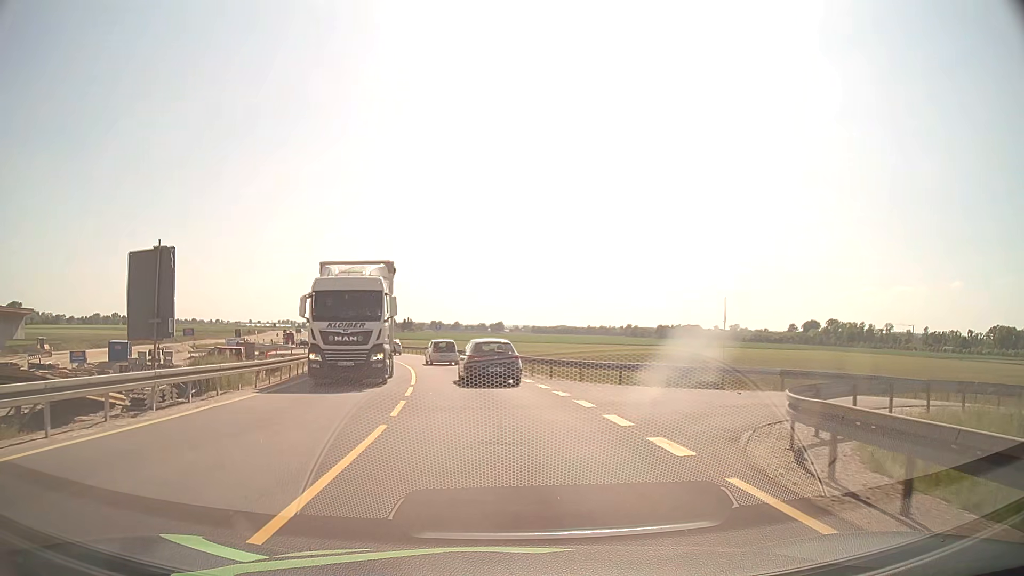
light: Day
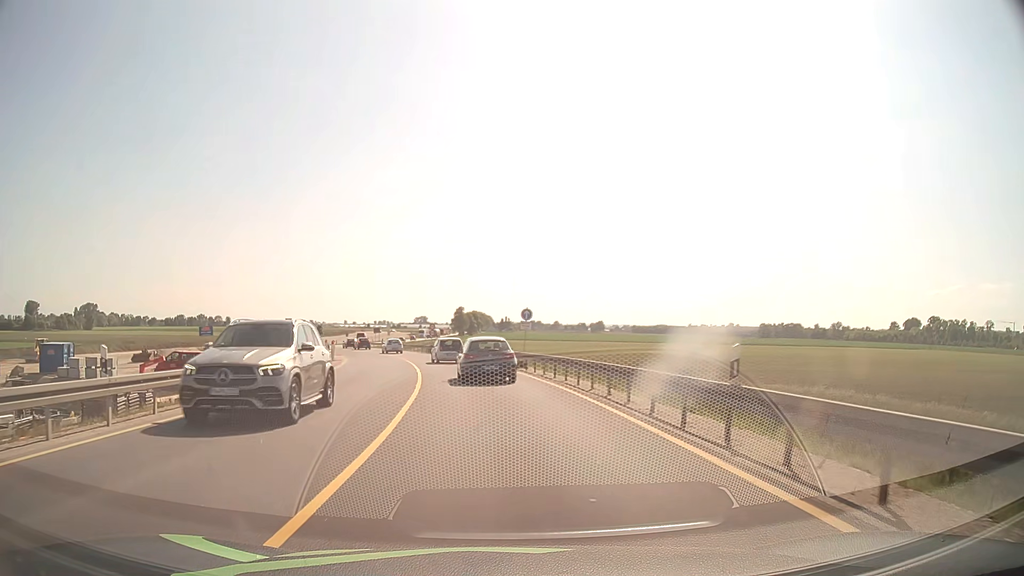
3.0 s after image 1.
(-1.8, +27.1) m; -8°
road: unclassified
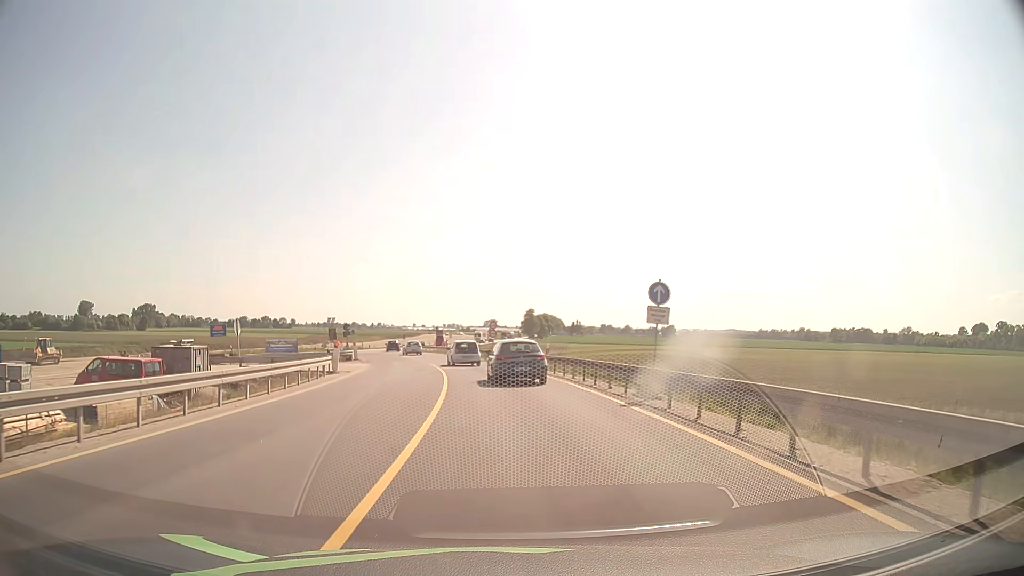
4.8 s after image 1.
(-1.0, +16.5) m; -6°
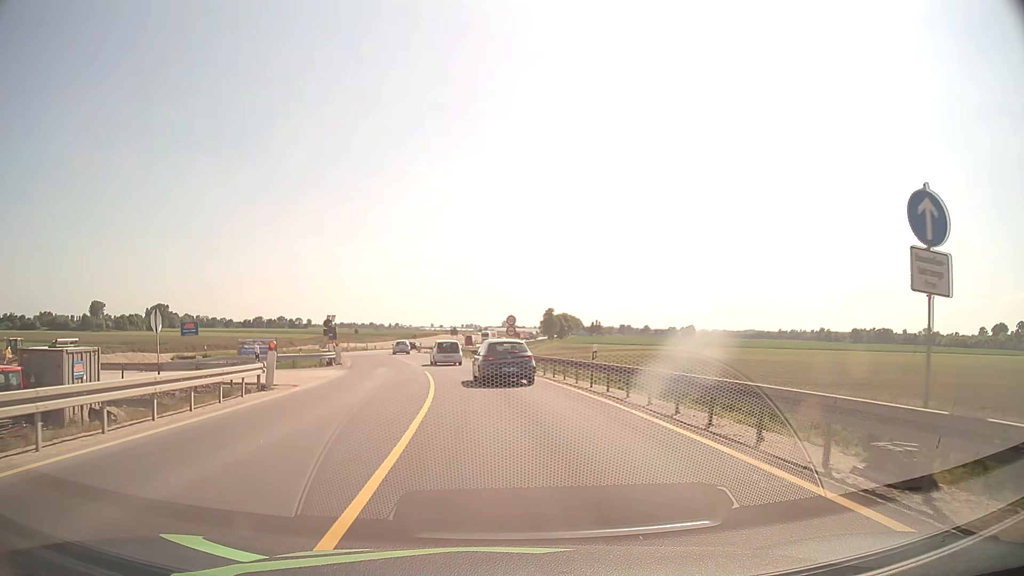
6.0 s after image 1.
(-0.1, +11.2) m; -1°
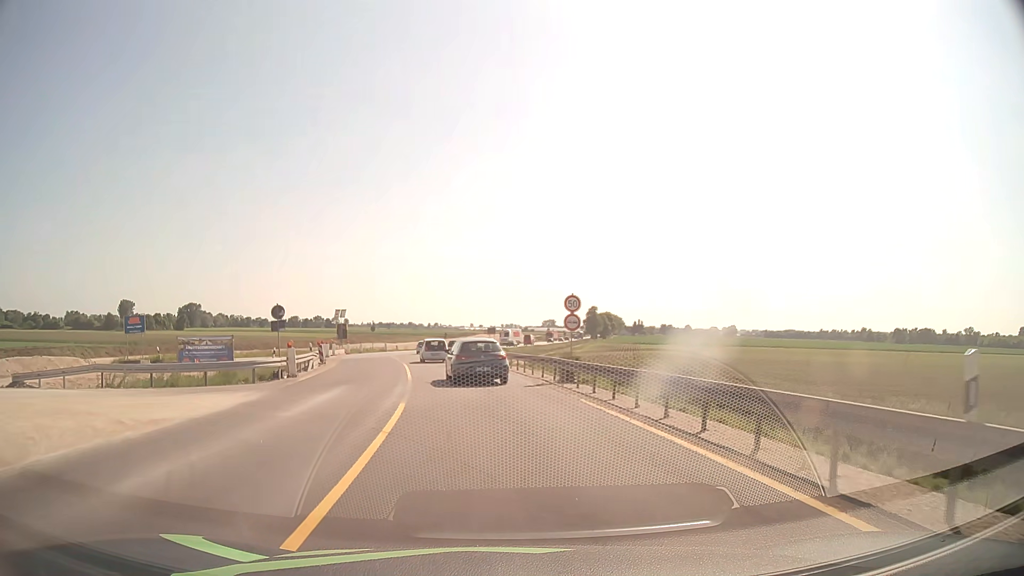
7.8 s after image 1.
(-0.5, +16.5) m; -3°
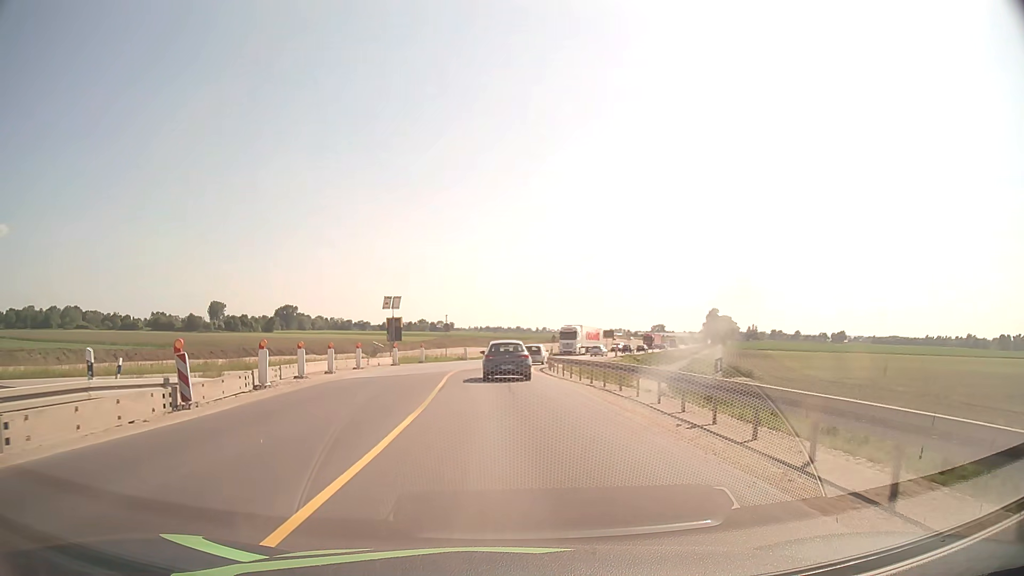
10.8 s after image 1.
(-2.2, +28.4) m; -9°
(0, +10) (0, +20) (0, +30) (0, +40) (+1, +50) (+3, +60) (+6, +69) (+9, +79) (+12, +88) (+16, +98) m
